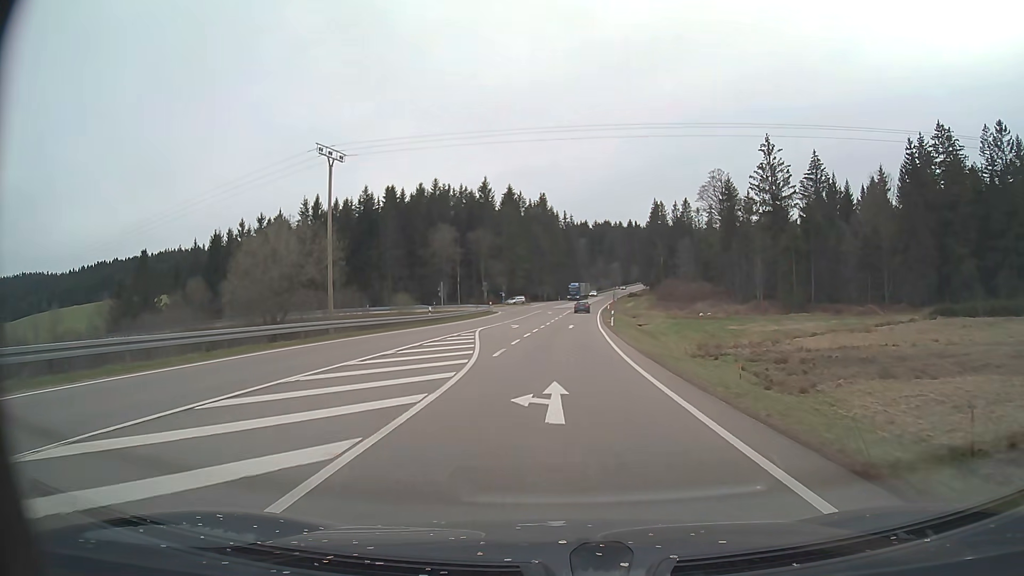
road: primary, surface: asphalt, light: Day
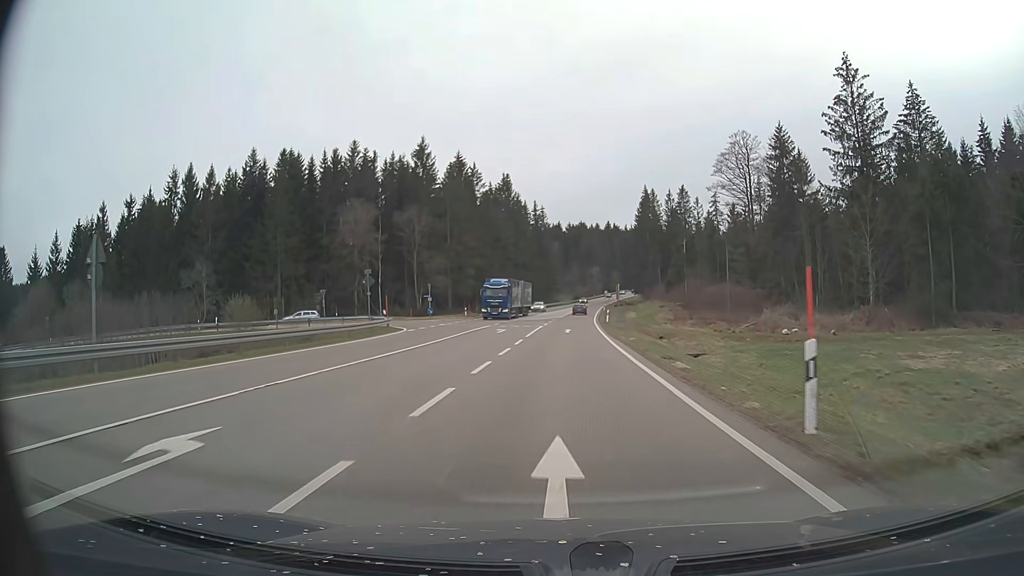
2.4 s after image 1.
(+0.6, +40.8) m; +2°
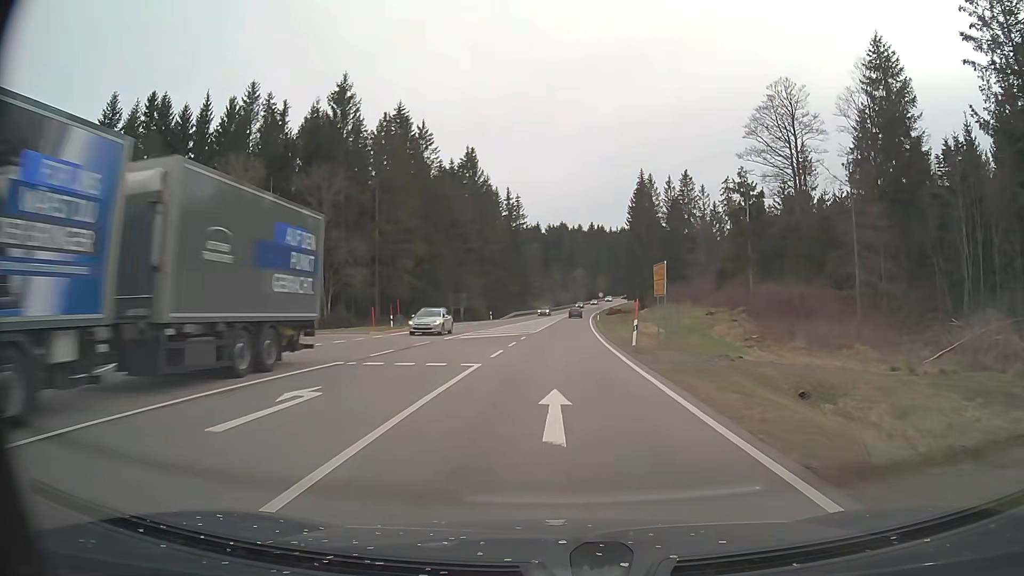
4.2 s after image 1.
(+0.5, +30.6) m; +2°
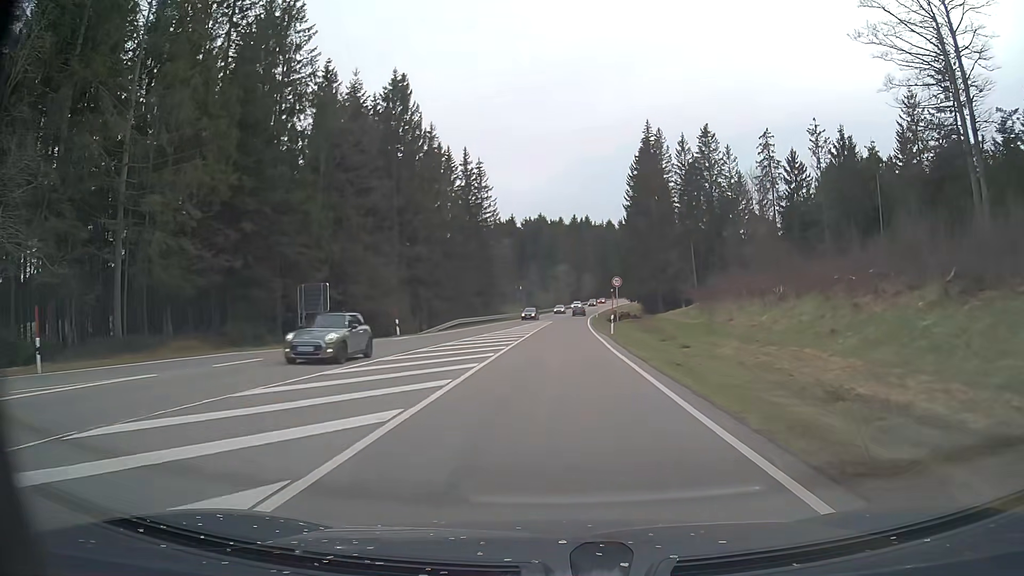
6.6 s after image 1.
(+0.5, +40.6) m; +1°
(0, +10) (0, +20) (0, +30) (+1, +40) (+1, +50) (+1, +60) (+2, +70) (+2, +80) (+3, +90) (+4, +100) m
